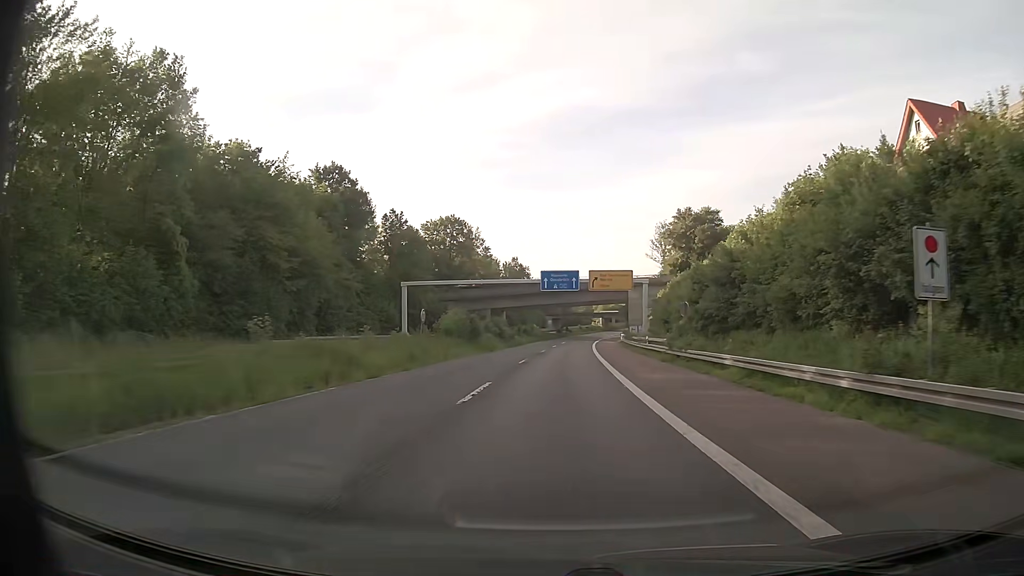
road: trunk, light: Day
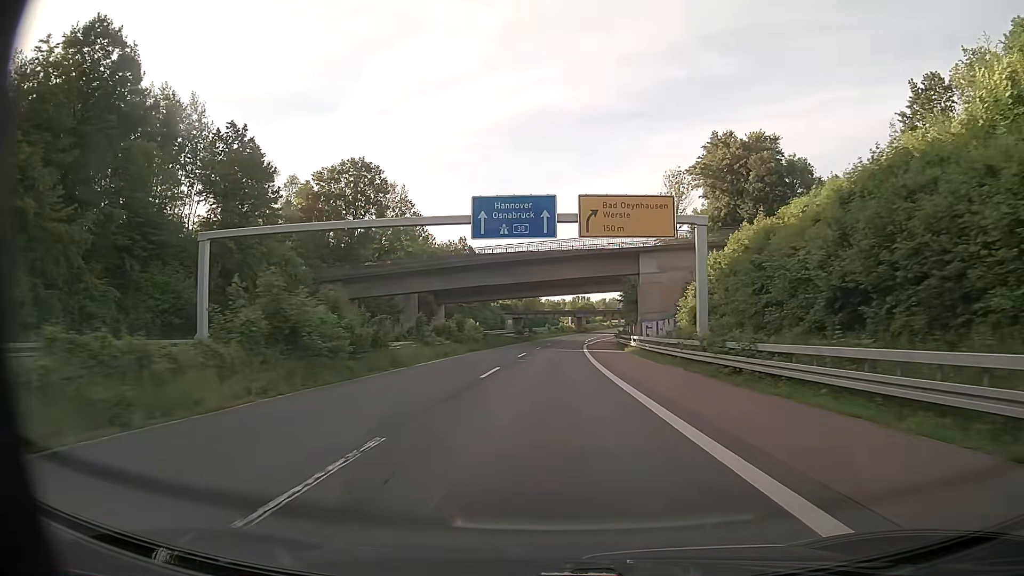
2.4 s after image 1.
(+1.3, +47.3) m; +3°
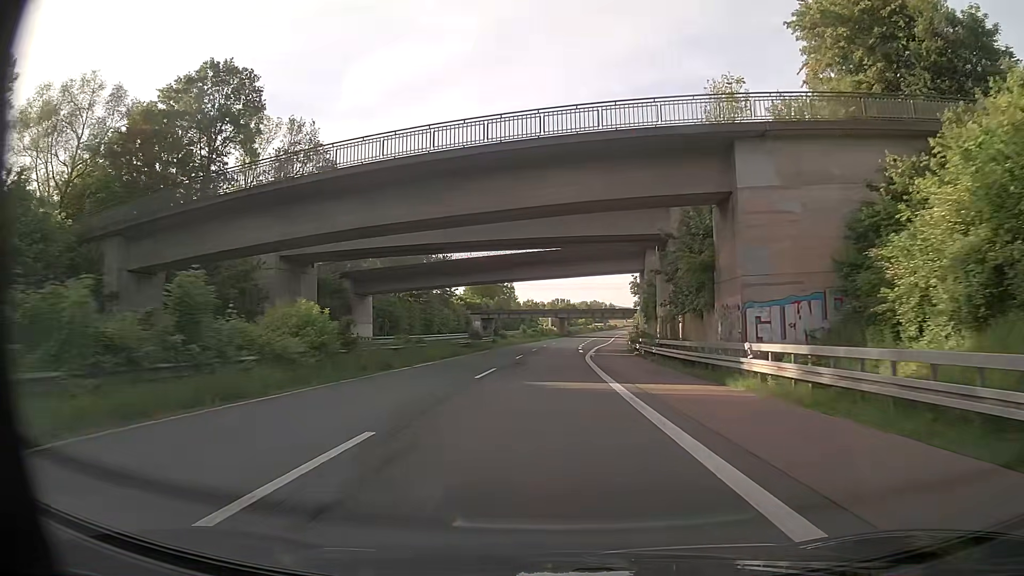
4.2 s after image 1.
(+0.6, +36.4) m; +2°
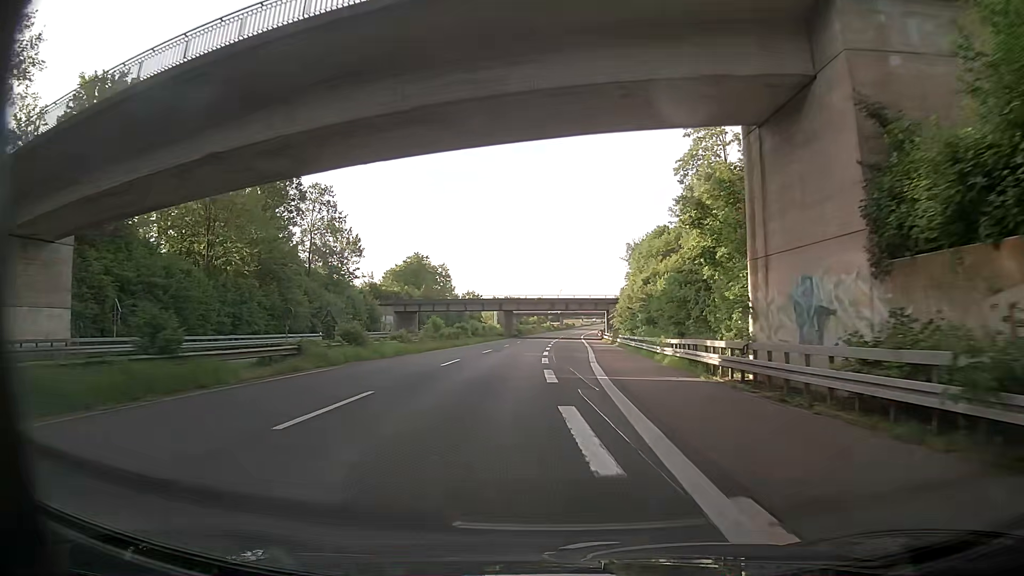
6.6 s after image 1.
(+1.3, +49.4) m; +4°
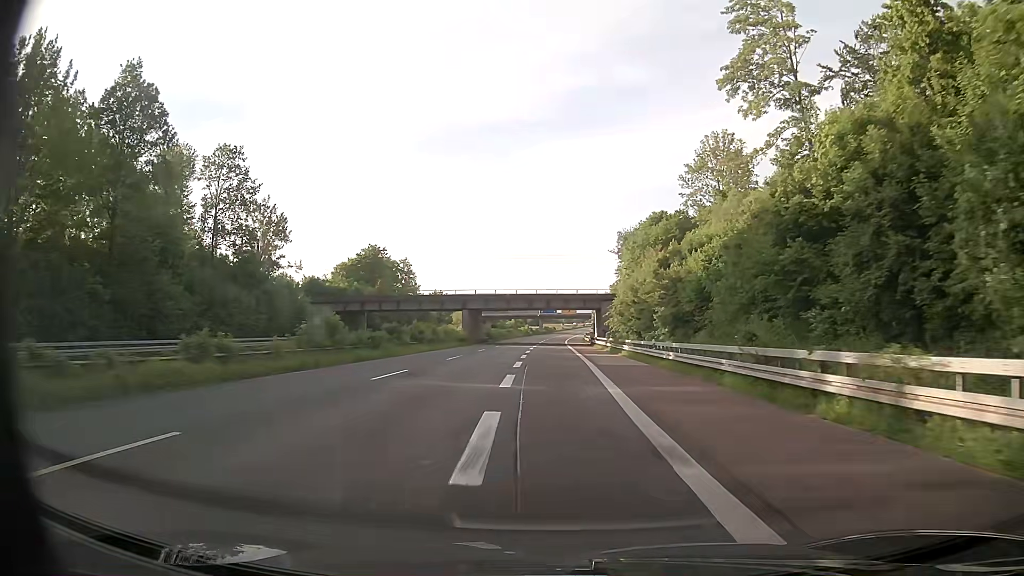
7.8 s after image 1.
(+0.4, +24.8) m; +2°
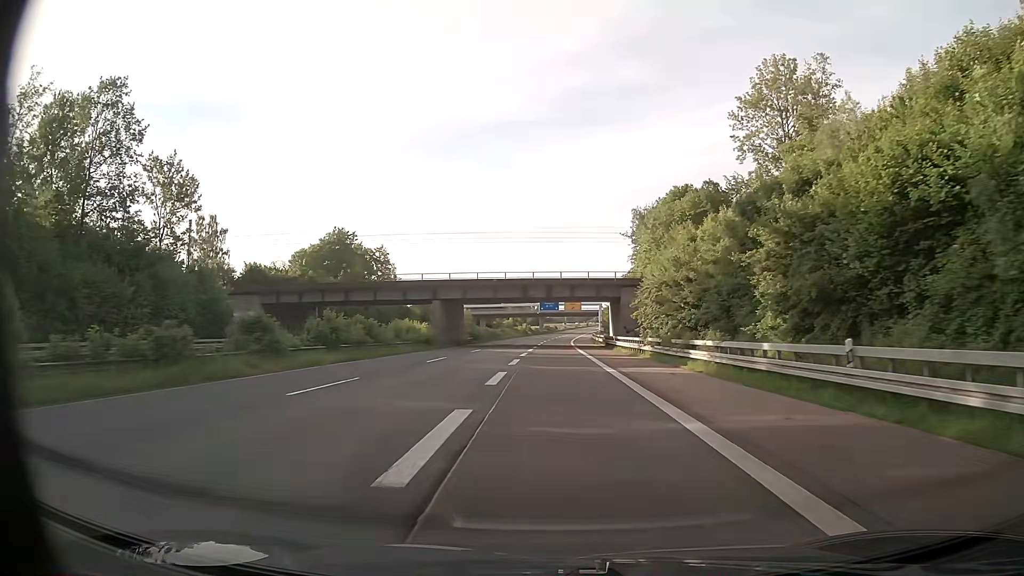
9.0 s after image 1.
(+0.3, +24.8) m; 0°
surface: asphalt
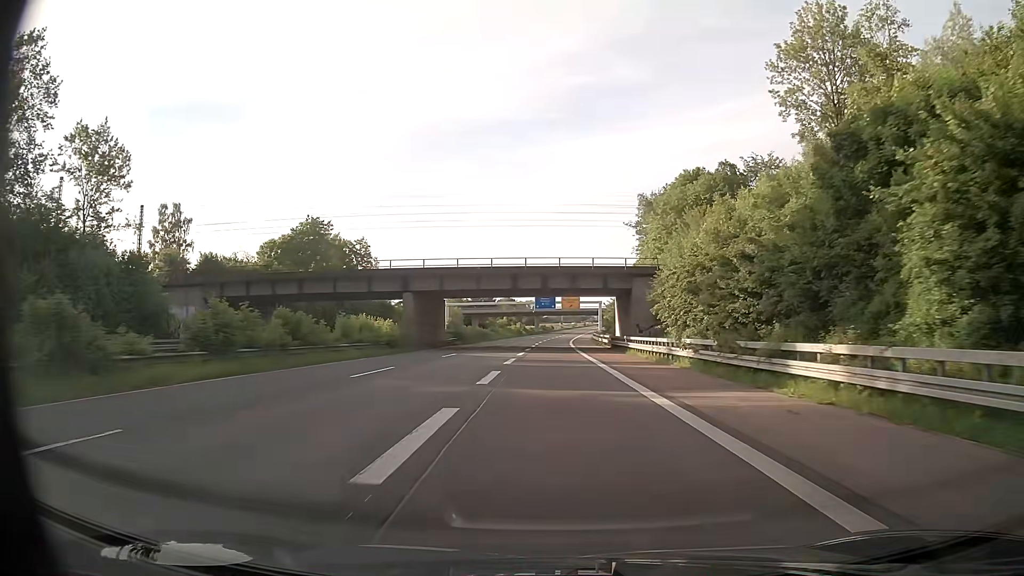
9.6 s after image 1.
(0.0, +12.4) m; 0°
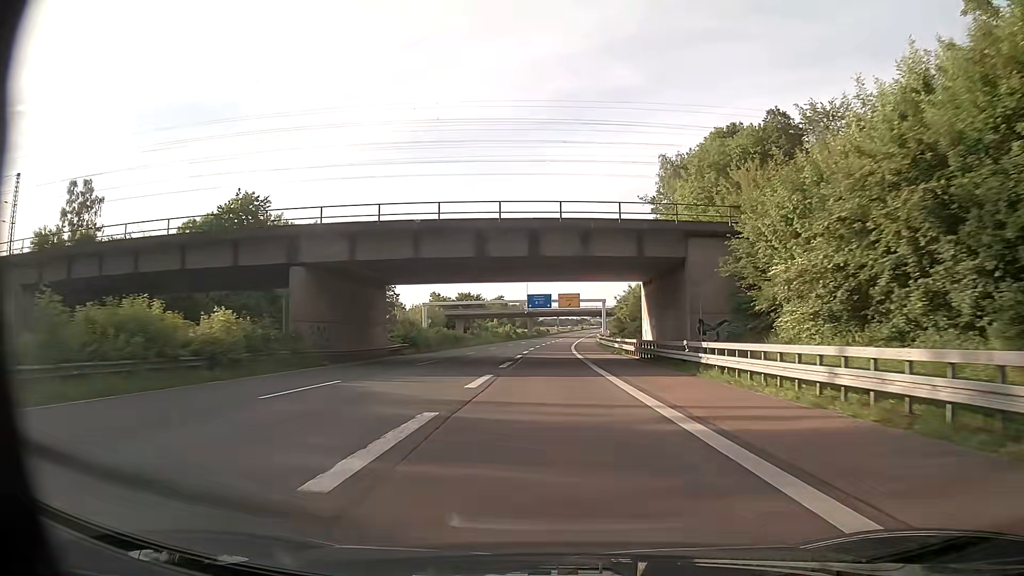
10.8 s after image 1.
(+0.1, +24.8) m; 0°
(0, +10) (0, +20) (0, +30) (0, +40) (0, +50) (0, +60) (+1, +70) (+1, +80) (+1, +90) (+2, +100) m
